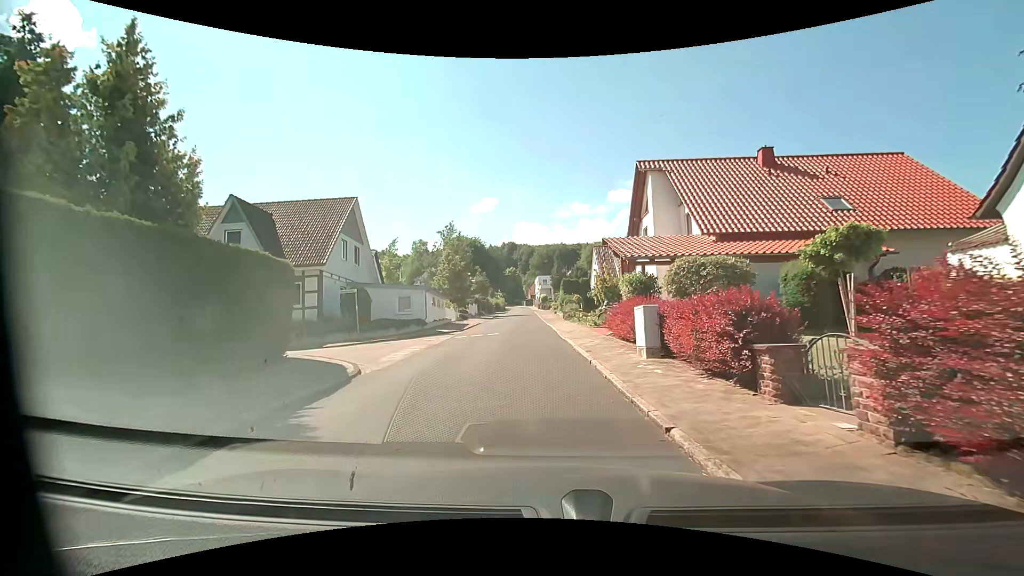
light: Day
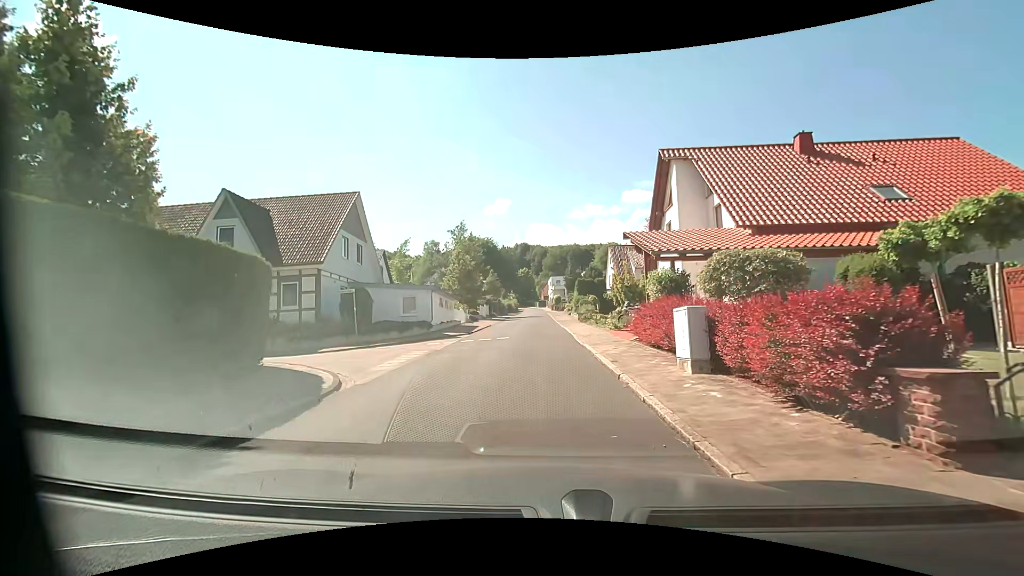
(0.0, +2.1) m; -1°
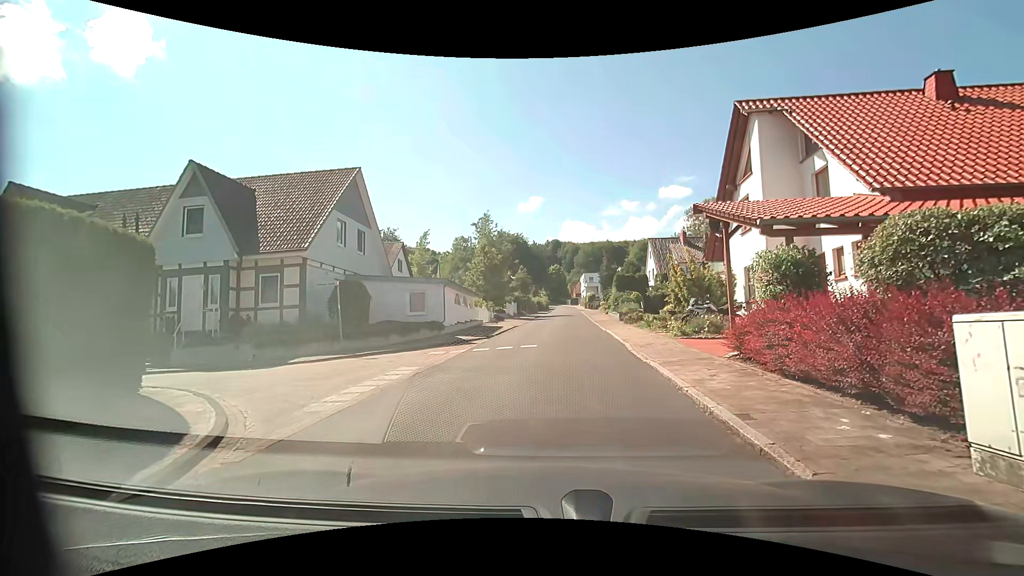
(-0.1, +5.0) m; -2°
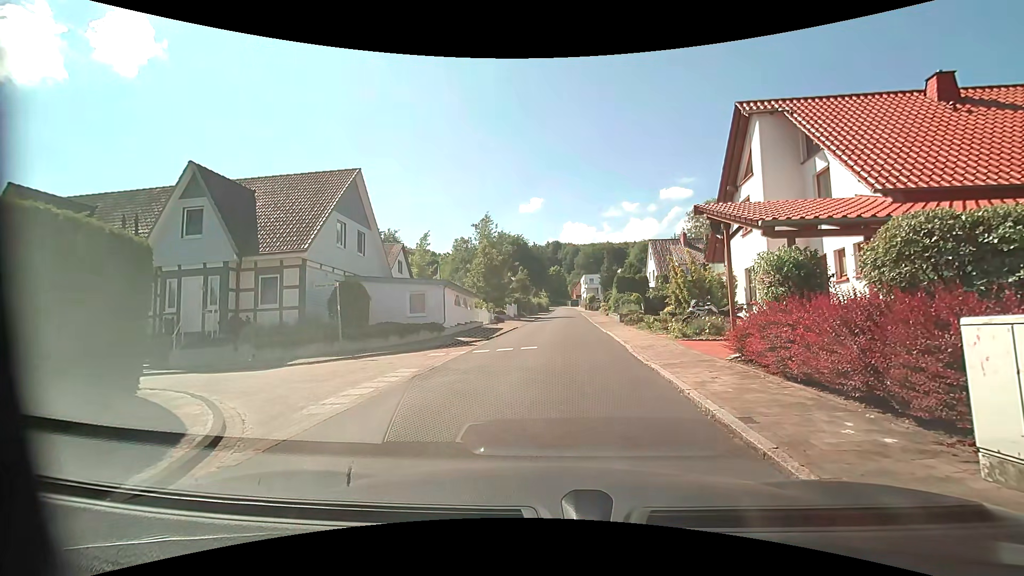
(0.0, +0.1) m; 0°
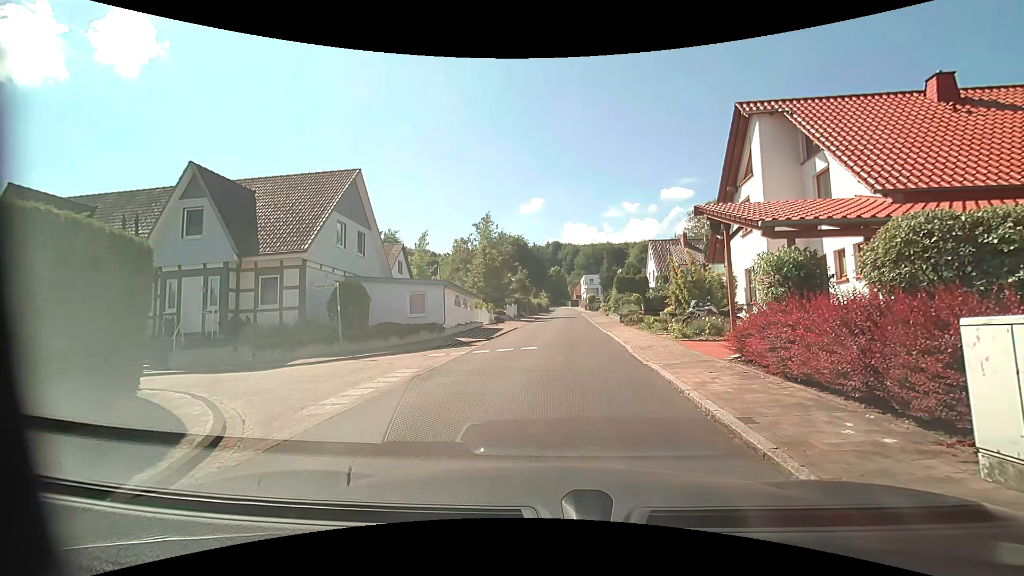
(0.0, 0.0) m; 0°
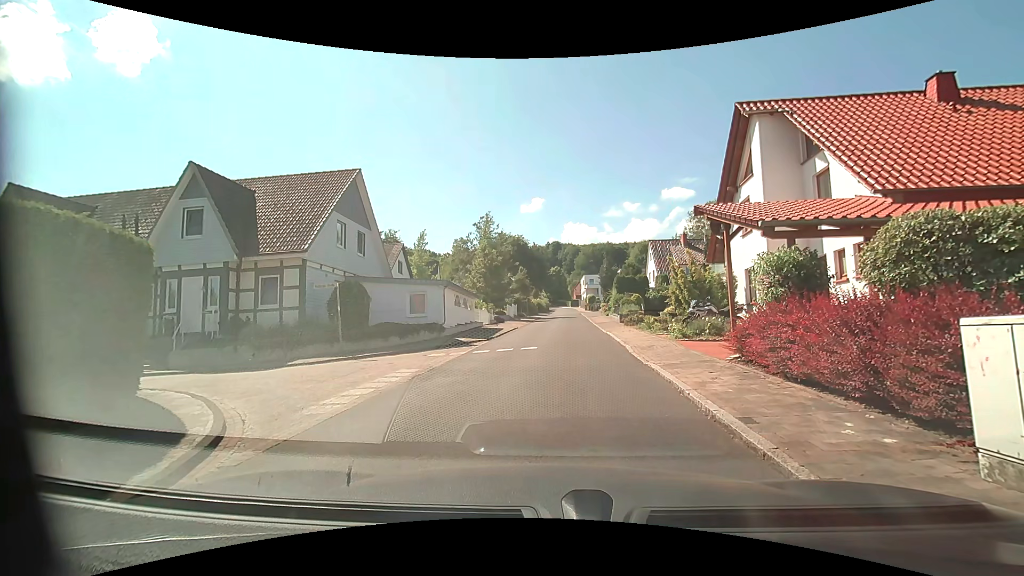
(0.0, 0.0) m; 0°
